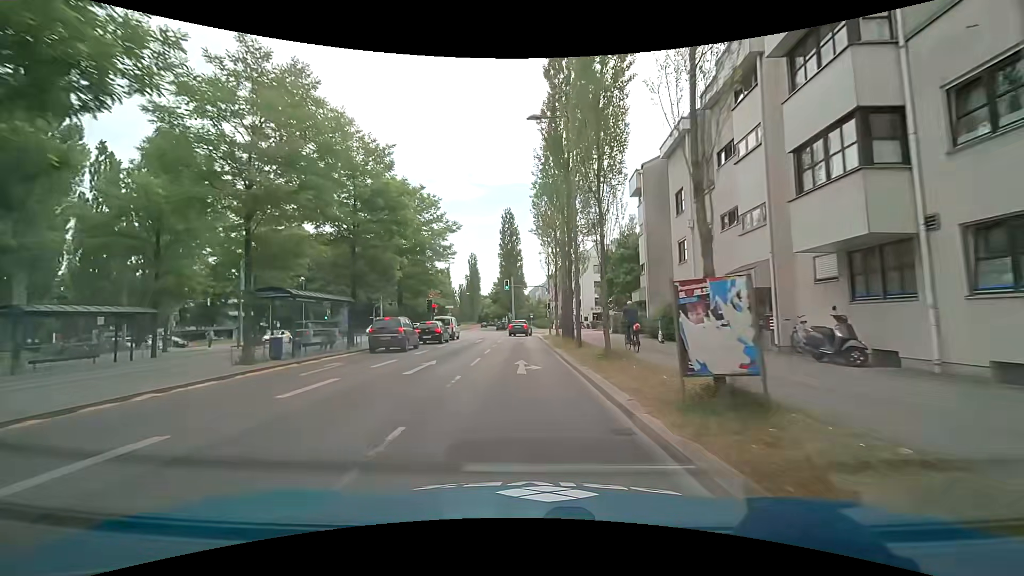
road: secondary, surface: asphalt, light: Day
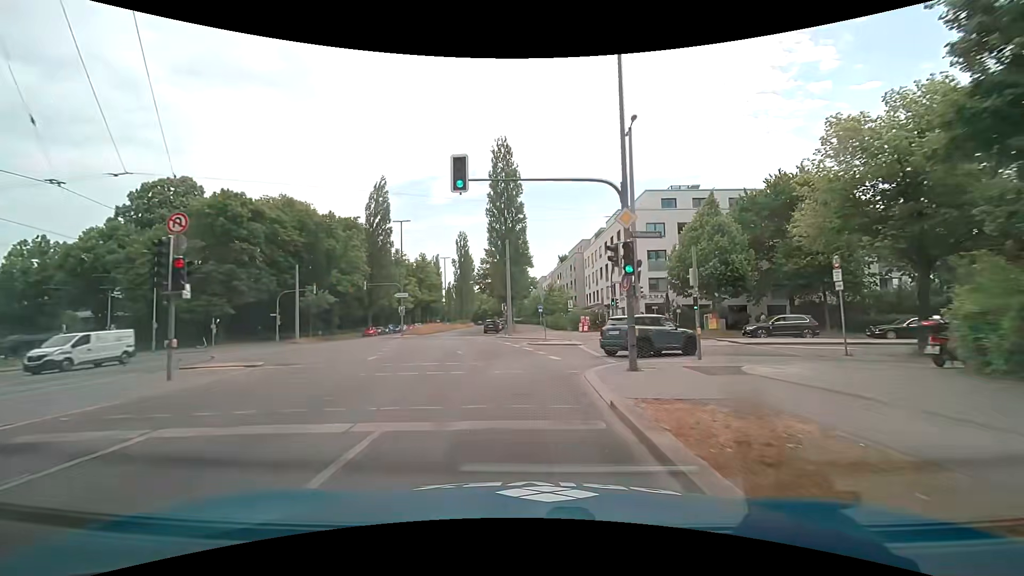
(-0.5, +36.9) m; -1°
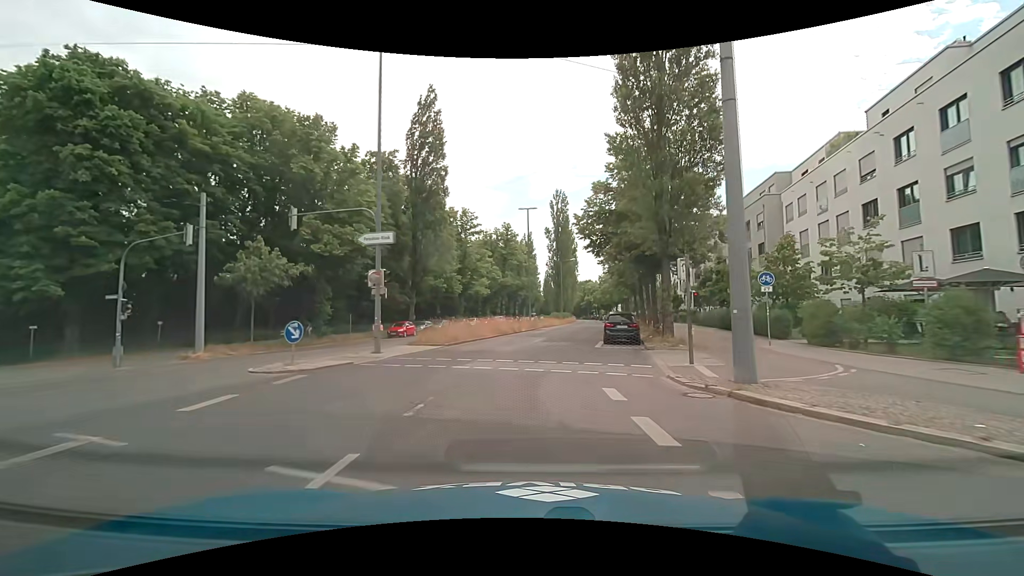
(-3.6, +35.1) m; -11°
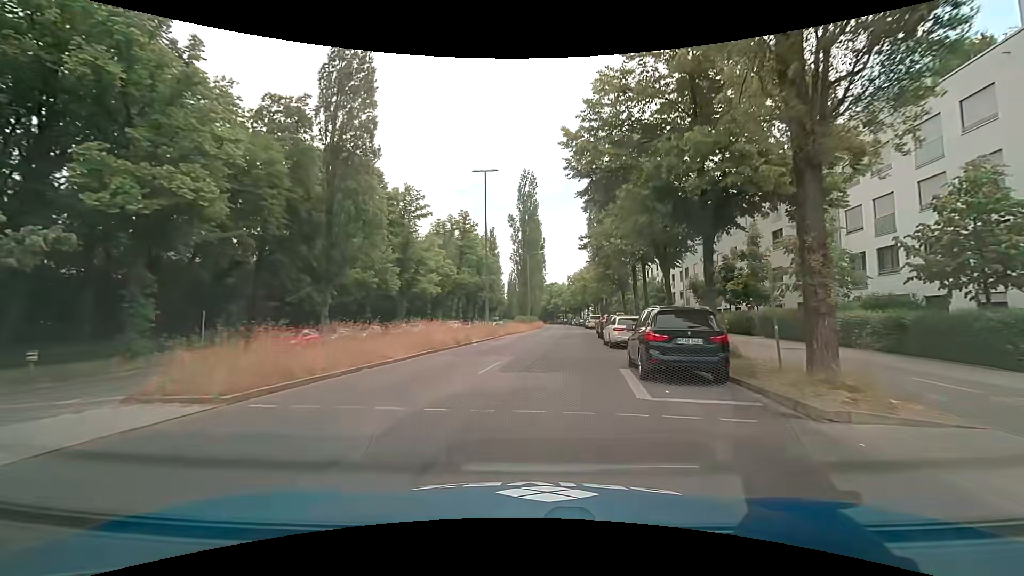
(+0.3, +14.6) m; +3°
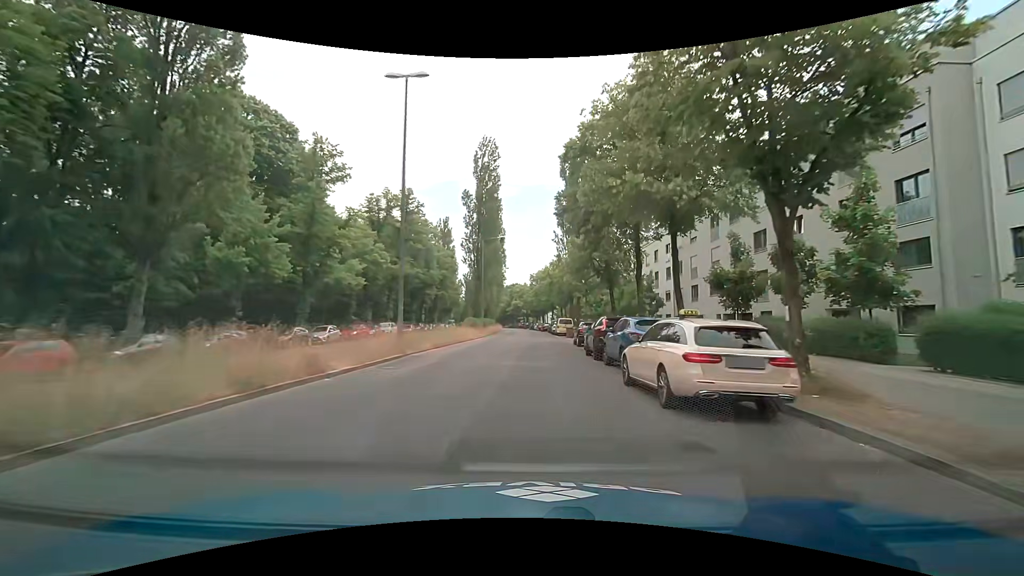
(+0.9, +14.8) m; +5°
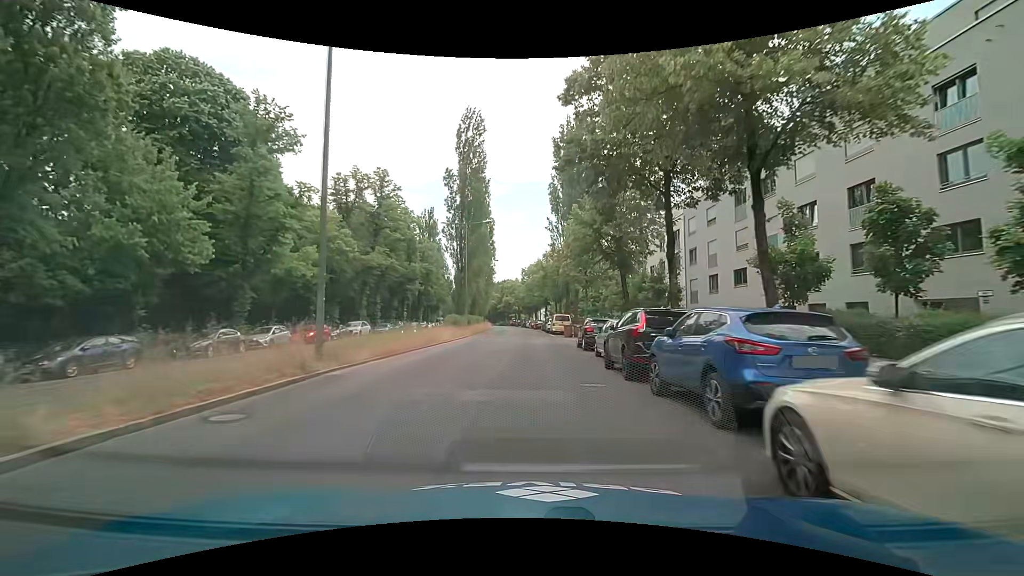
(+0.2, +7.5) m; +2°
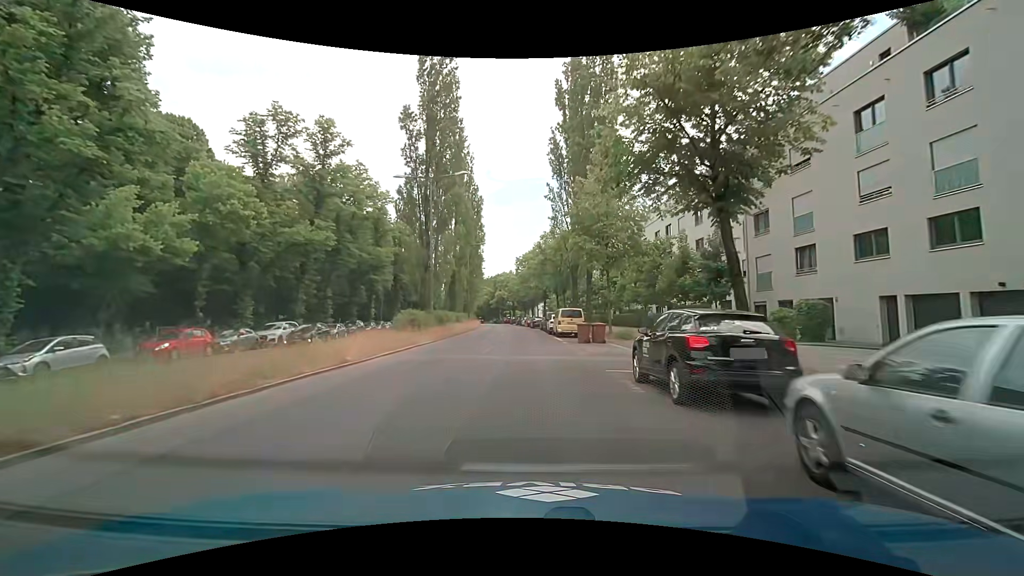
(0.0, +14.9) m; 0°
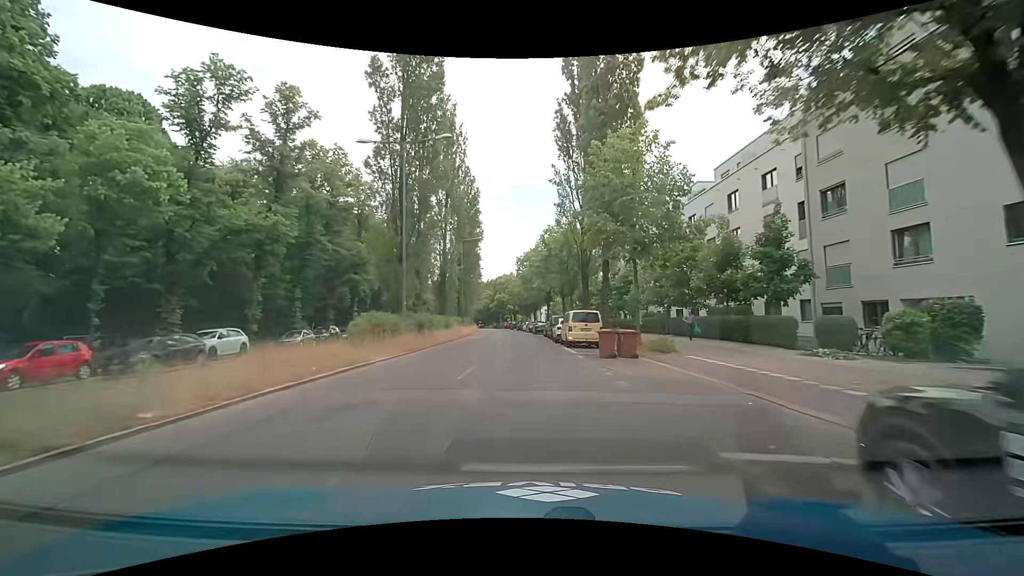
(0.0, +7.5) m; 0°
